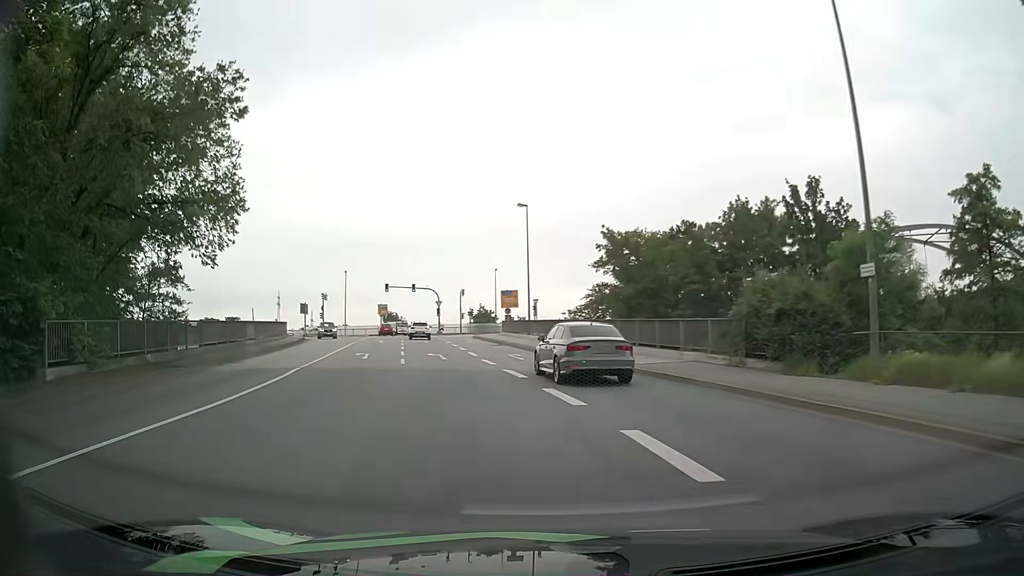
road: primary_link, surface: asphalt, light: Day
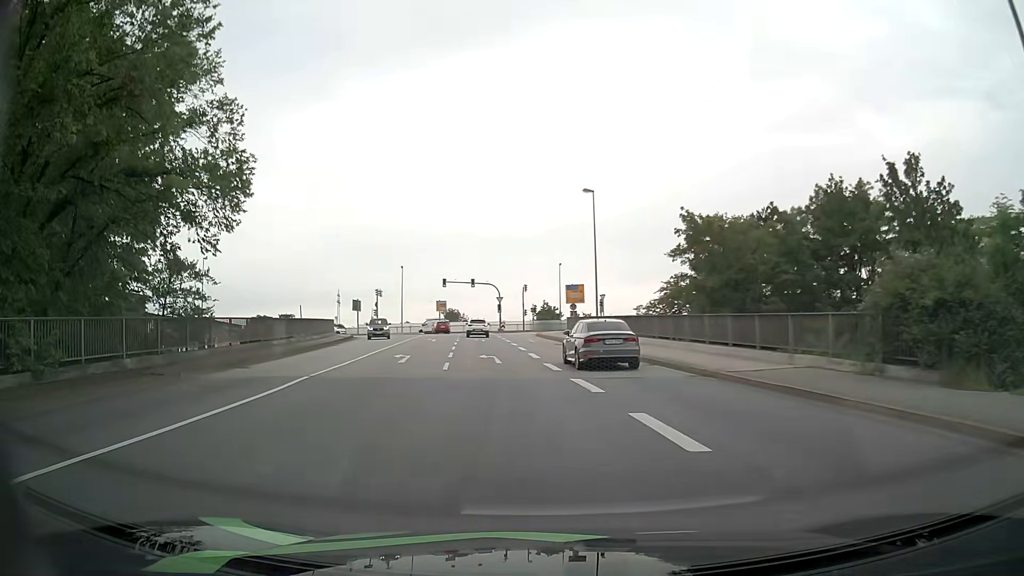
(-0.2, +4.6) m; -6°
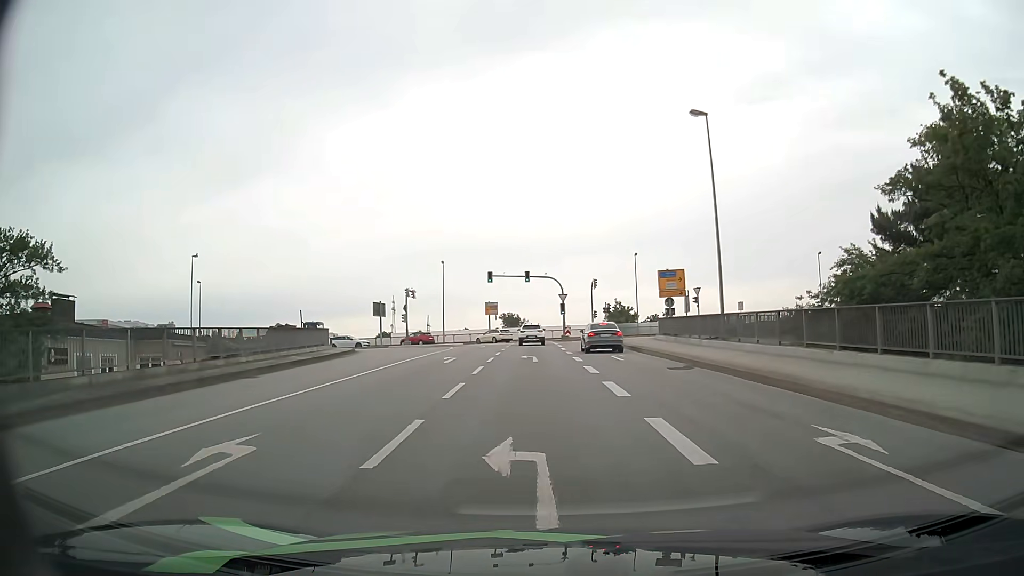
(-1.2, +18.4) m; -5°
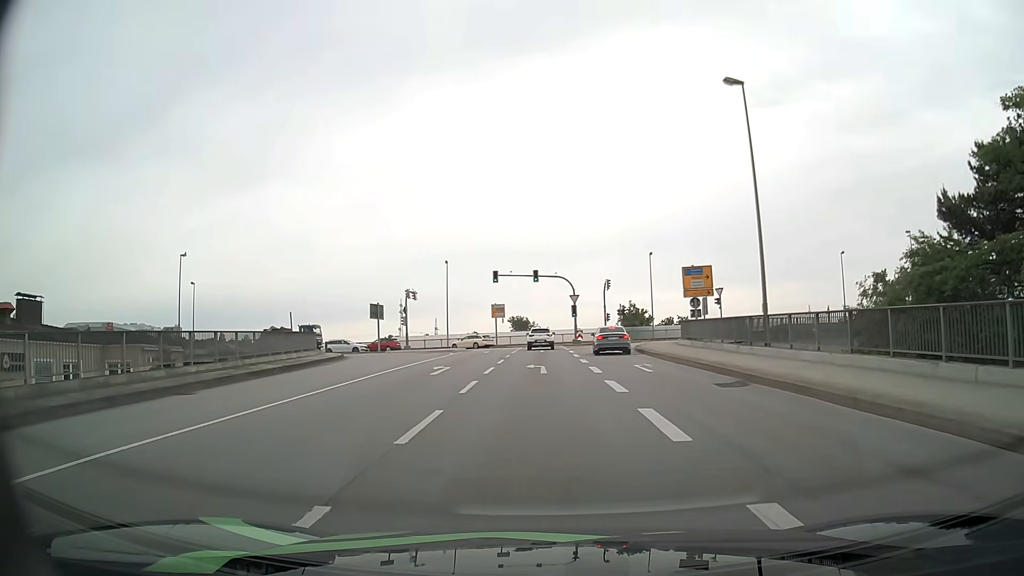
(0.0, +4.6) m; -1°
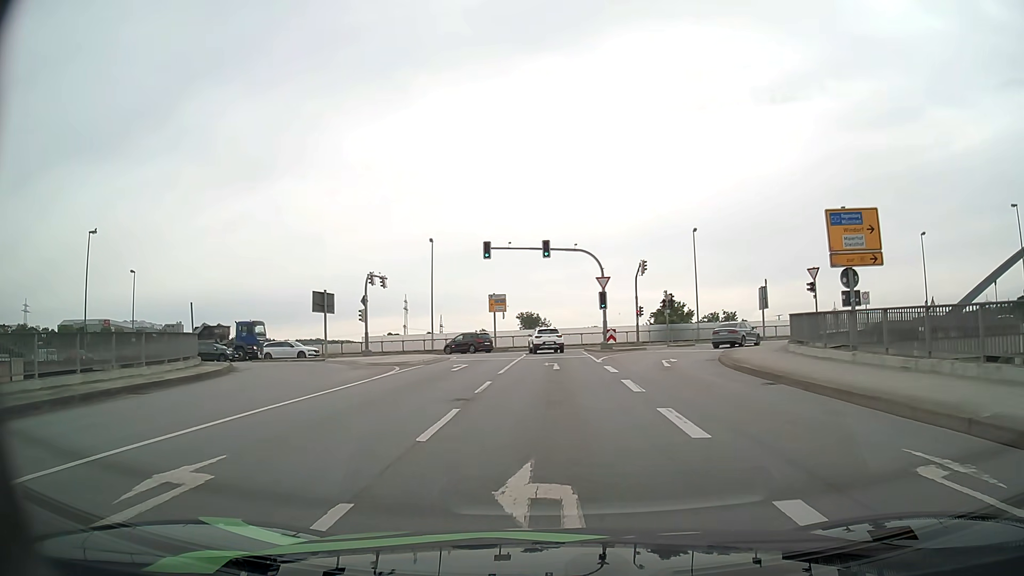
(-0.2, +17.9) m; -1°
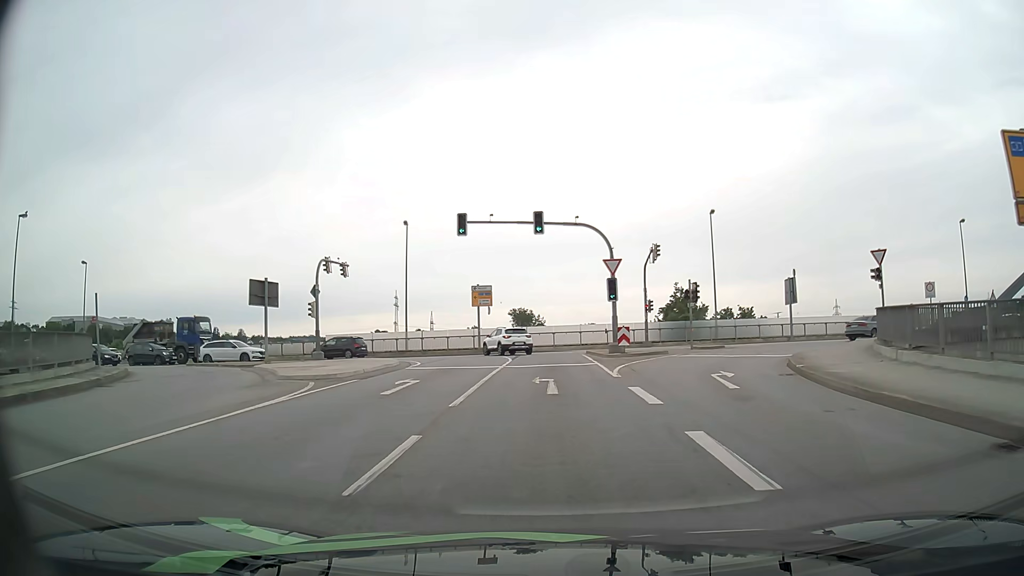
(0.0, +8.7) m; +1°
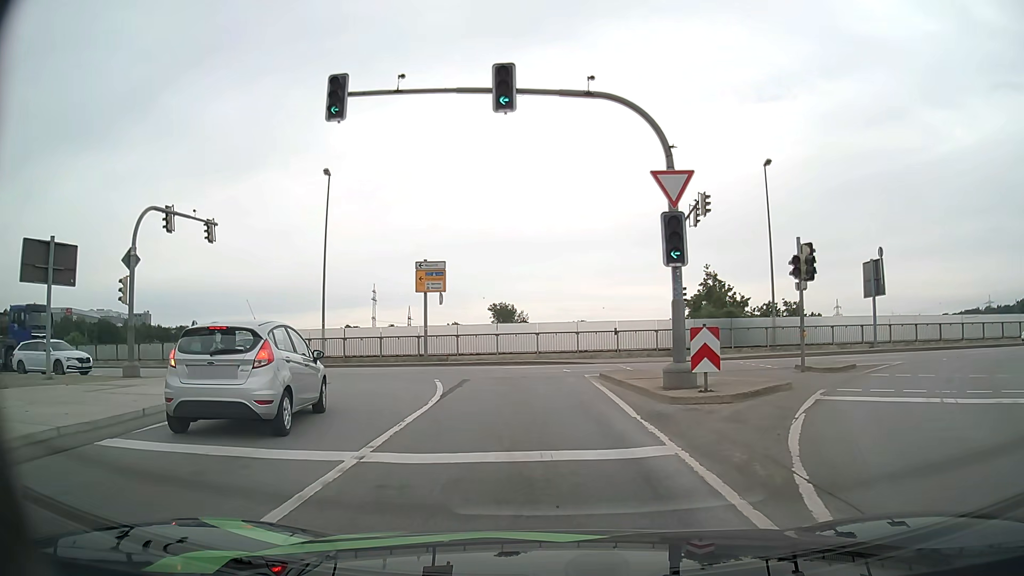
(+0.1, +16.6) m; +1°
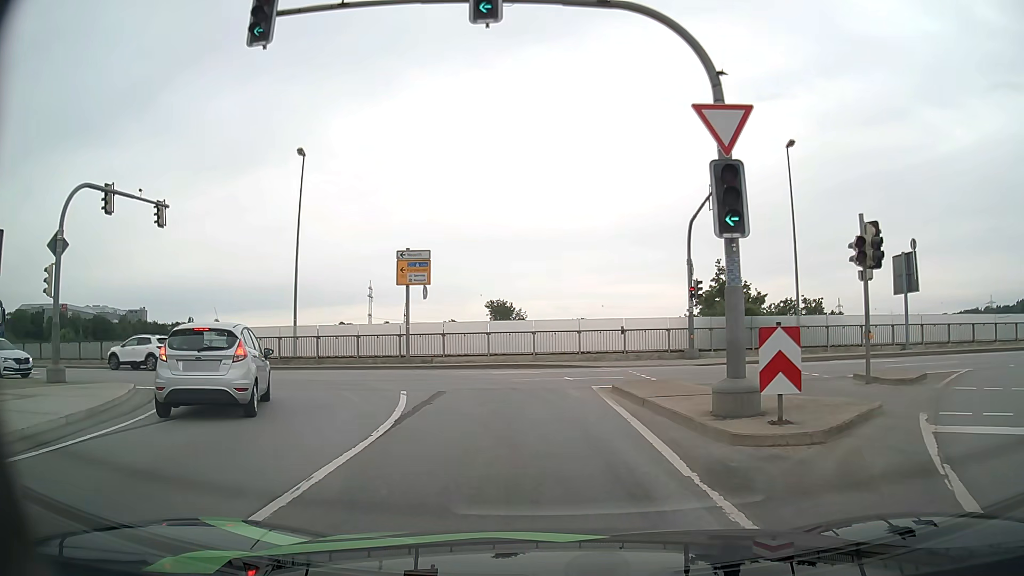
(0.0, +3.9) m; 0°
(0, +10) (-3, +20) (-10, +26) (-19, +29) (-29, +29) (-39, +30) (-49, +31) (-59, +32) (-69, +33) (-79, +35) m
